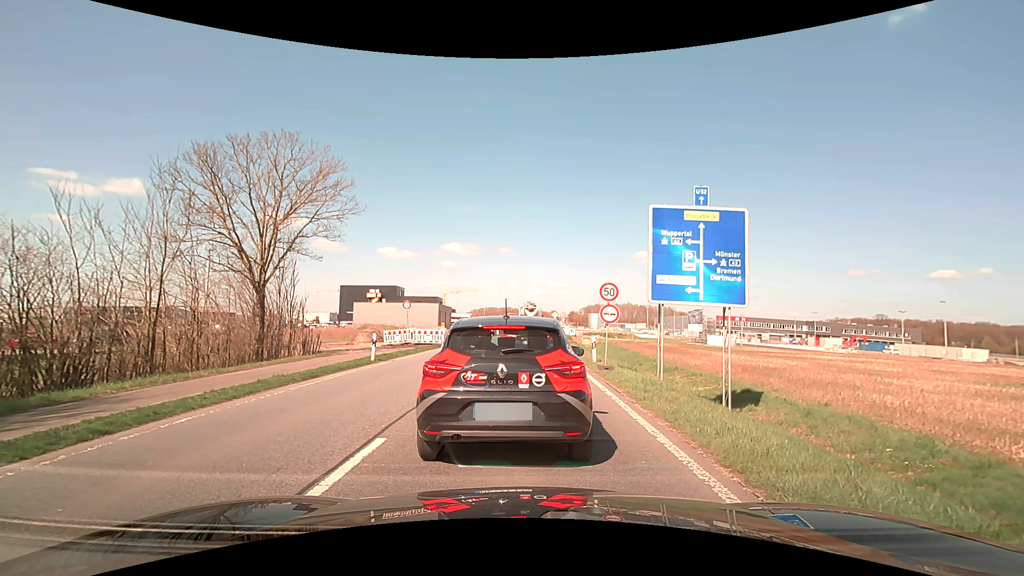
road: primary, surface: asphalt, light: Day
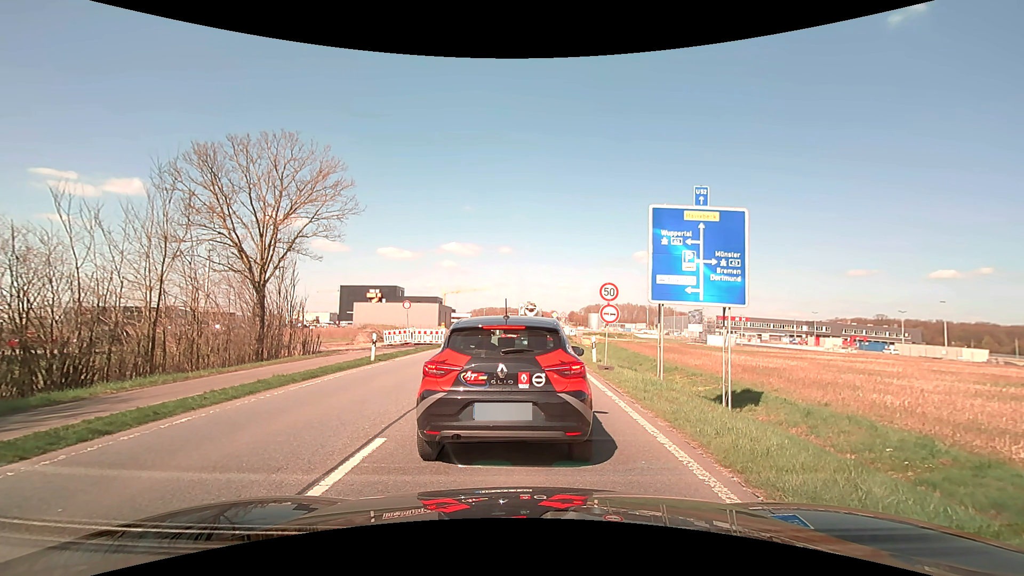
(0.0, 0.0) m; 0°
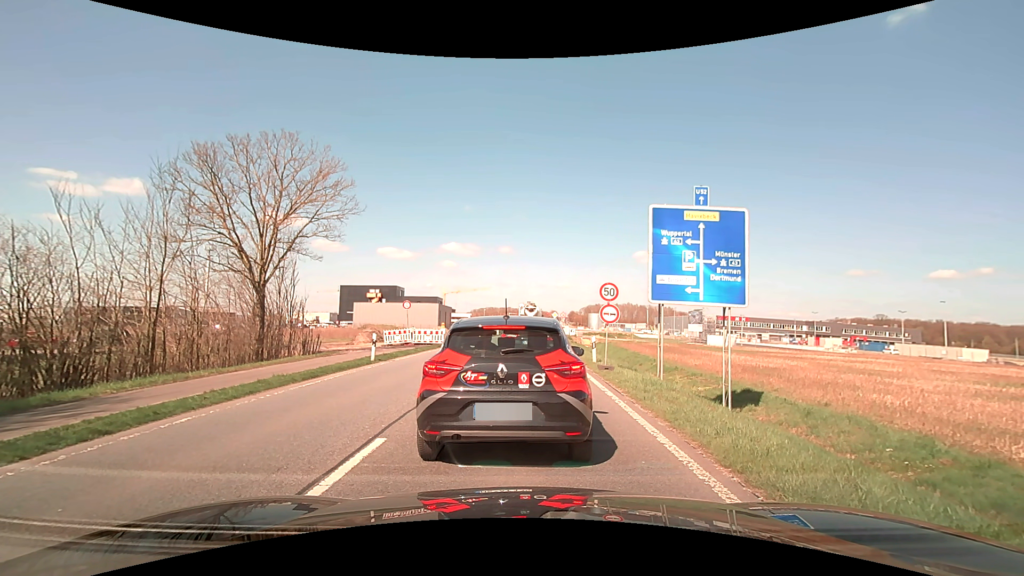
(0.0, 0.0) m; 0°
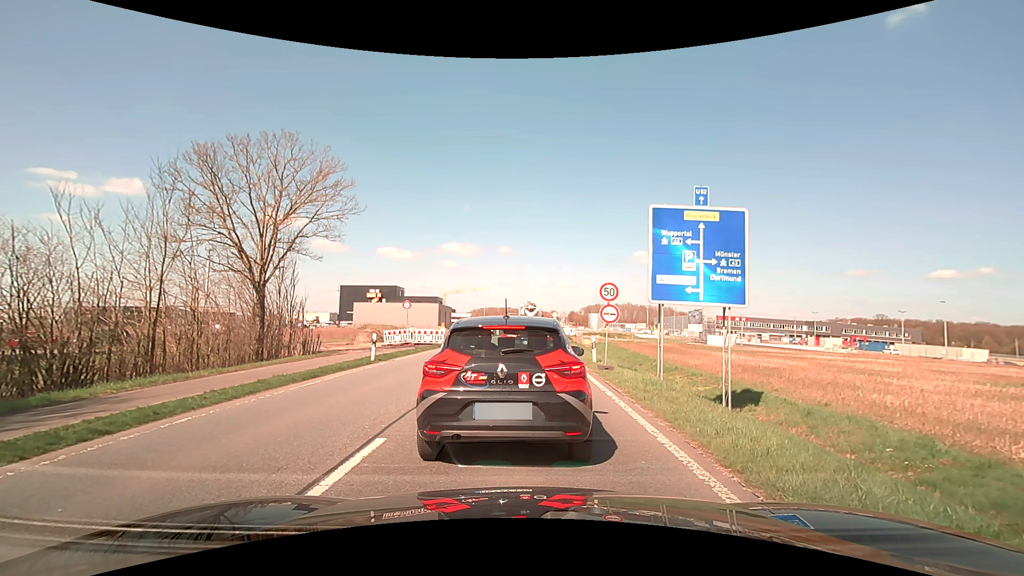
(0.0, 0.0) m; 0°
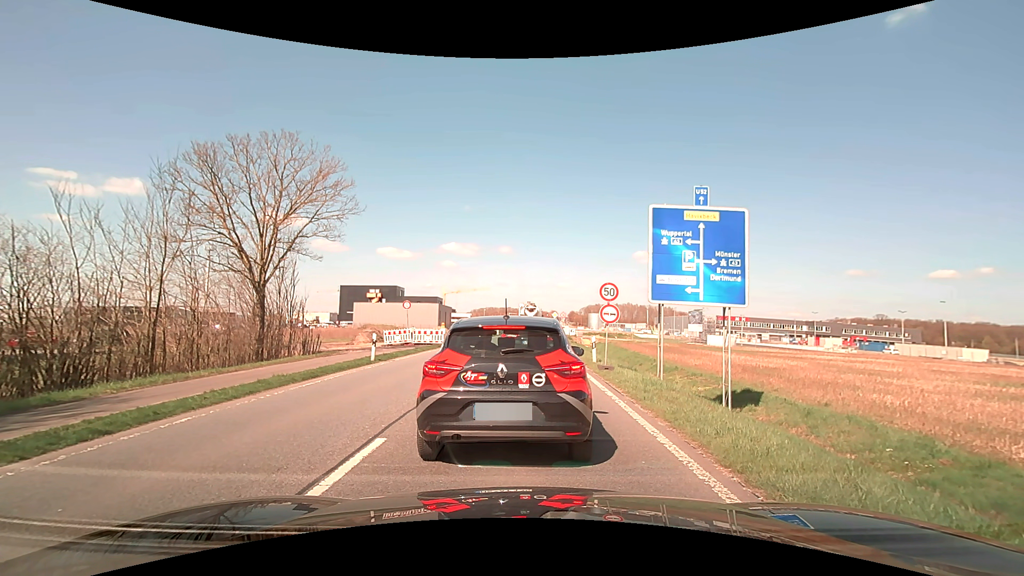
(0.0, 0.0) m; 0°
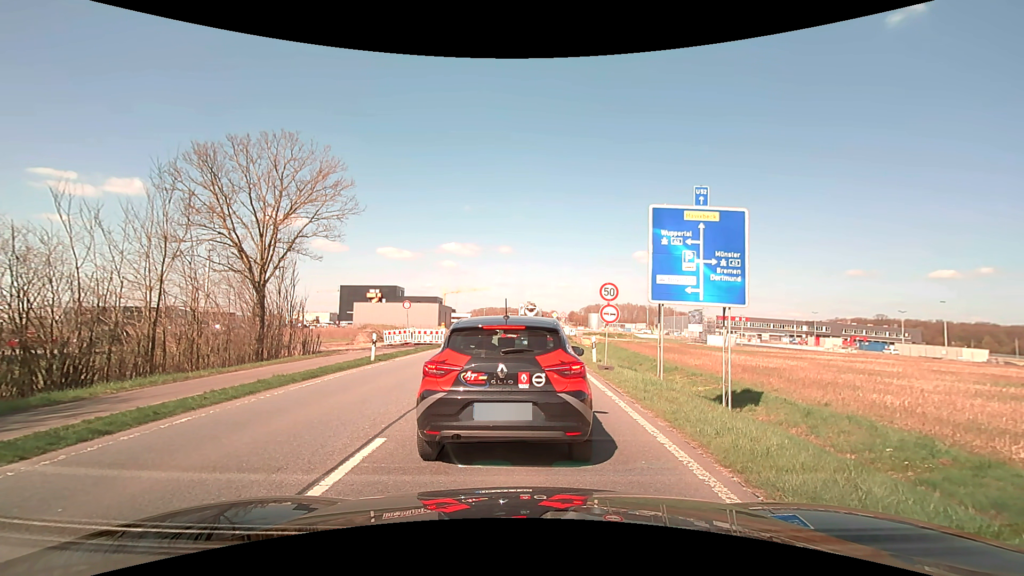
(0.0, 0.0) m; 0°
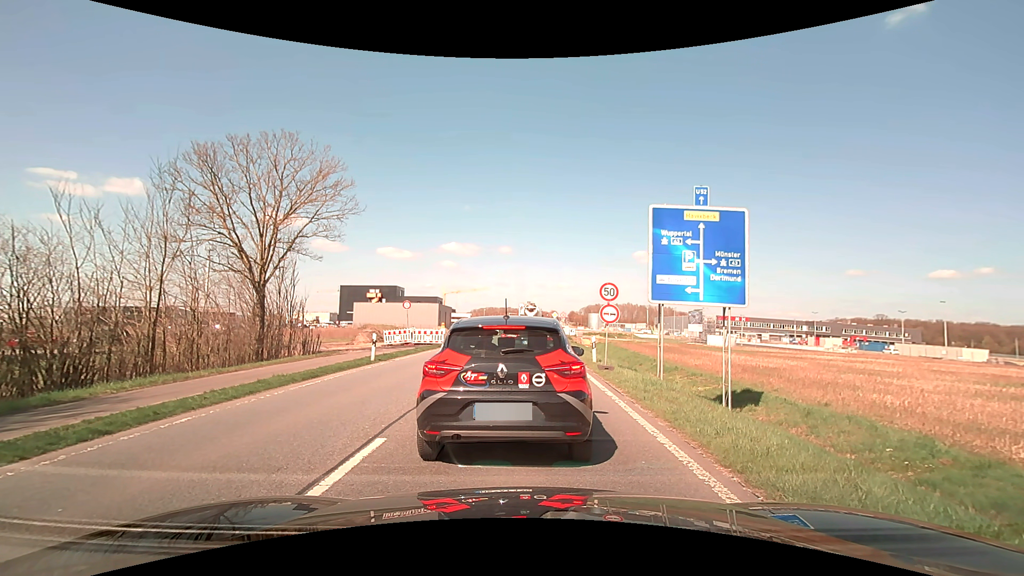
(0.0, 0.0) m; 0°
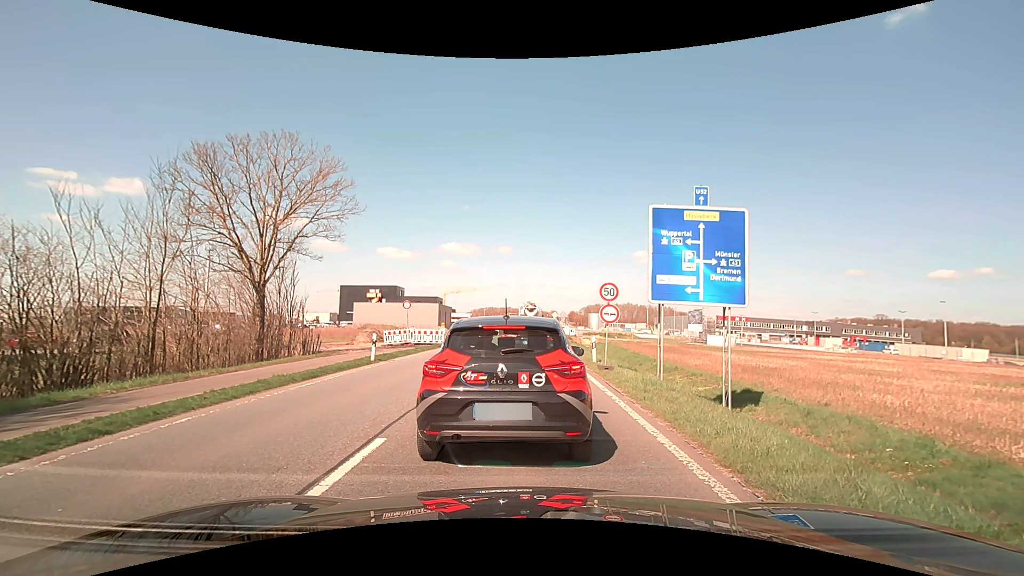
(0.0, 0.0) m; 0°
(0, +10) (0, +20) (0, +30) (+1, +40) (+1, +50) (+2, +60) (+2, +70) (+2, +80) (+3, +90) (+3, +100) m
